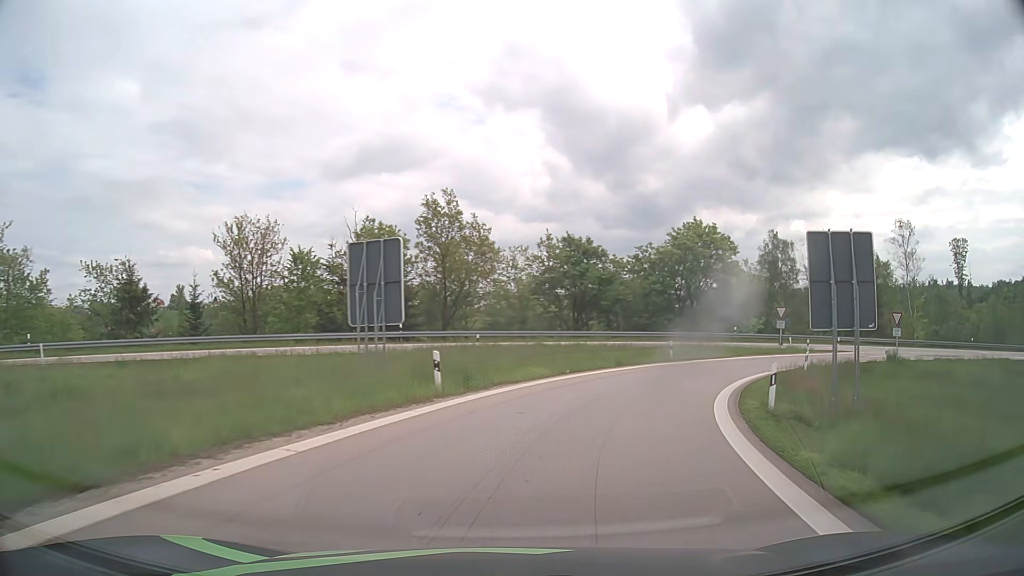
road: motorway_link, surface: asphalt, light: Day
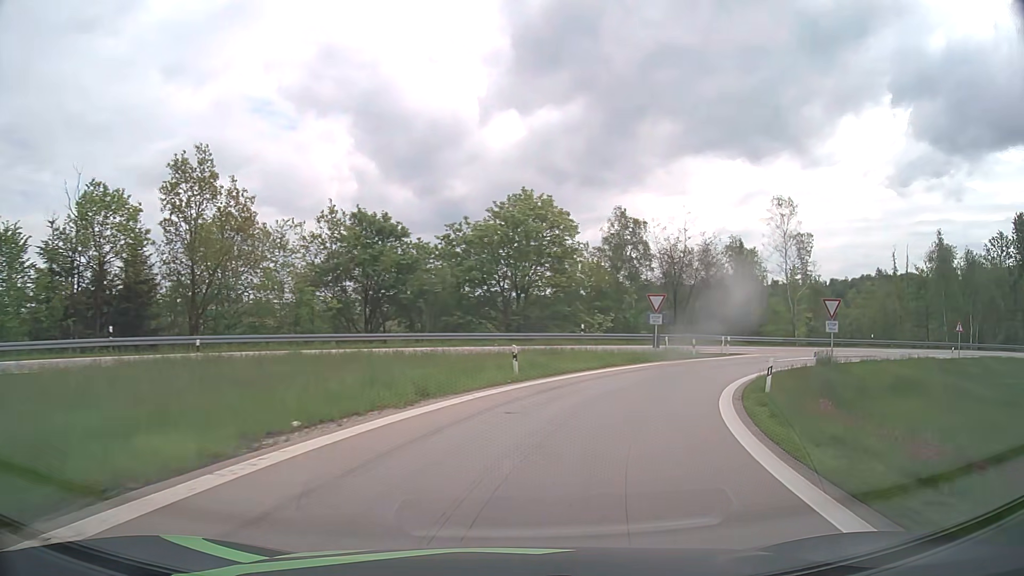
(+2.2, +14.8) m; +17°
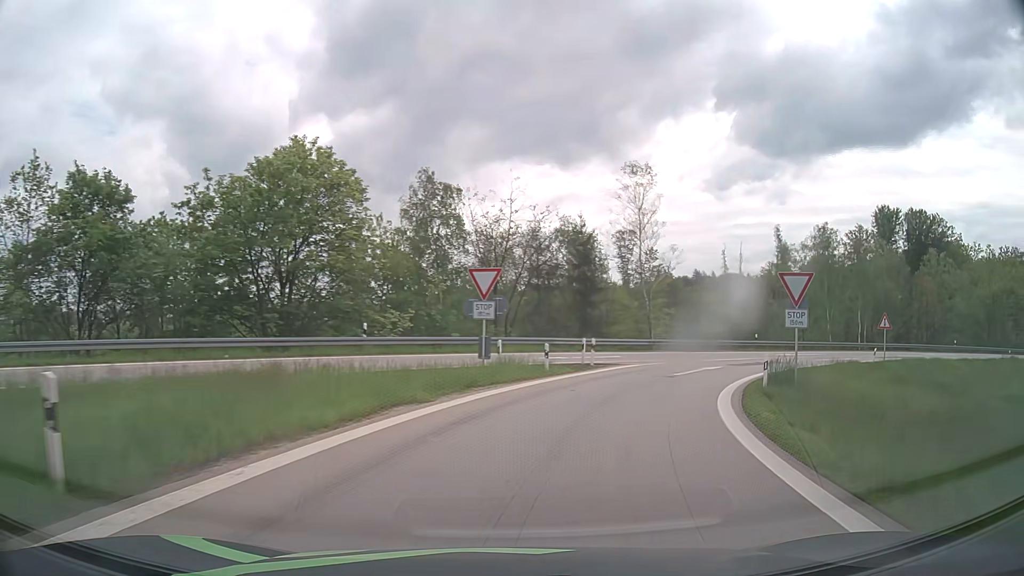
(+2.1, +14.8) m; +16°
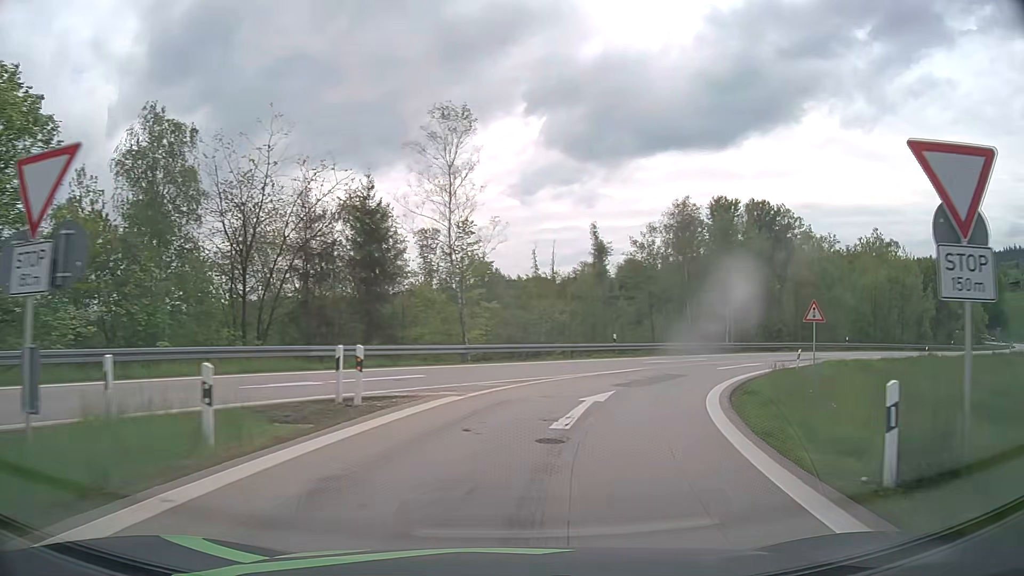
(+2.2, +14.6) m; +17°
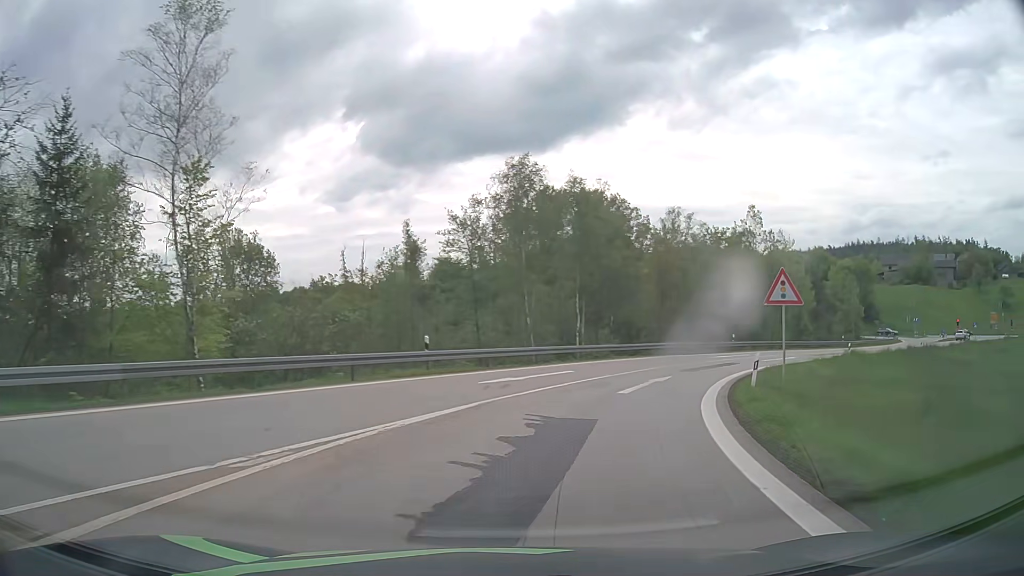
(+2.0, +14.4) m; +16°
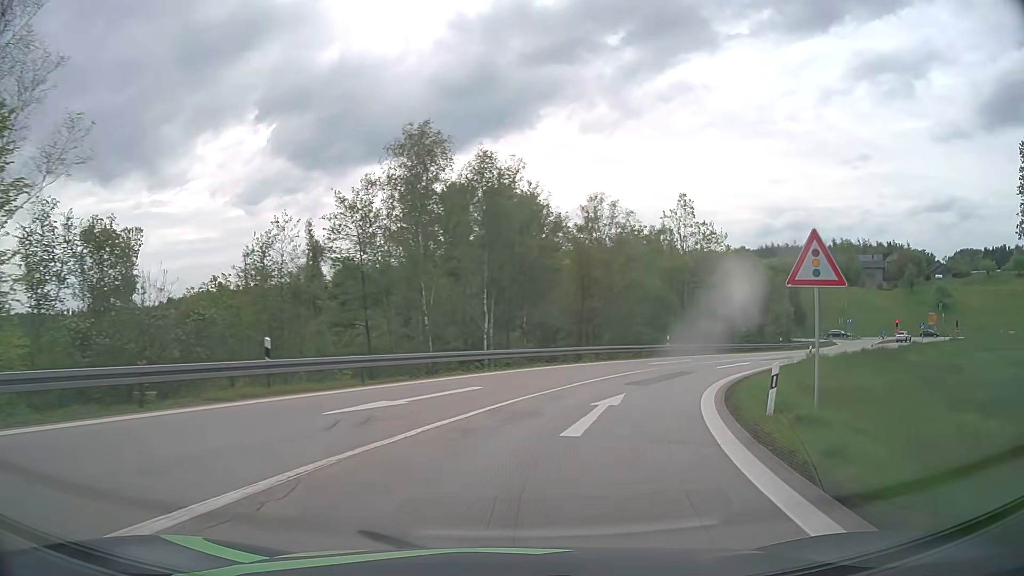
(+0.5, +7.3) m; +8°
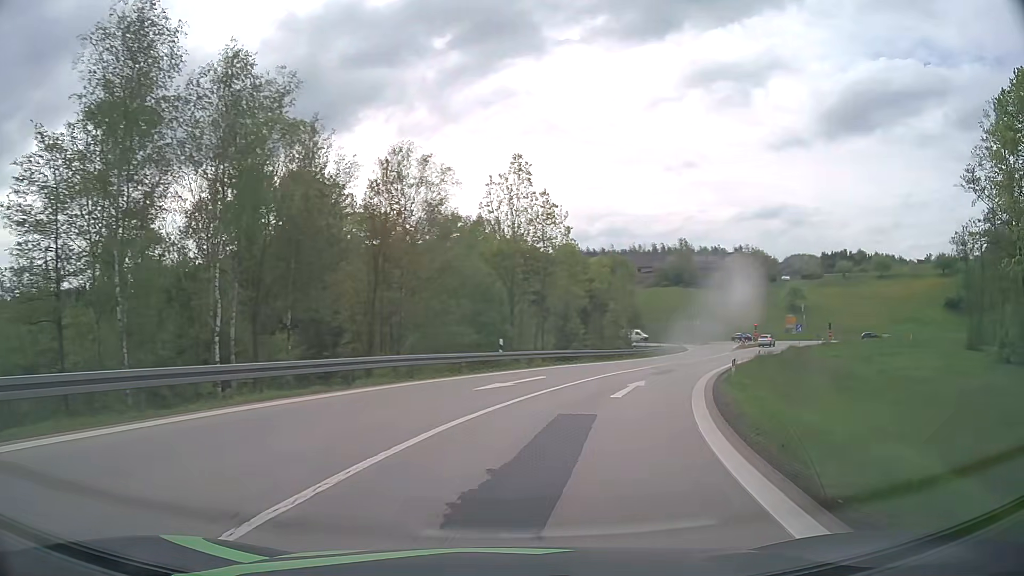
(+2.2, +14.5) m; +16°
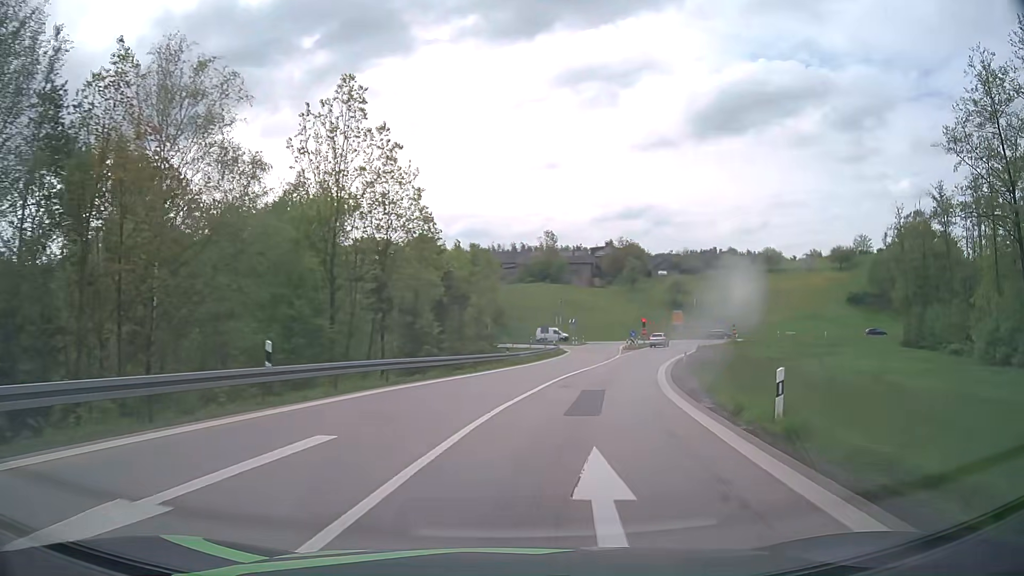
(+1.7, +14.7) m; +12°
